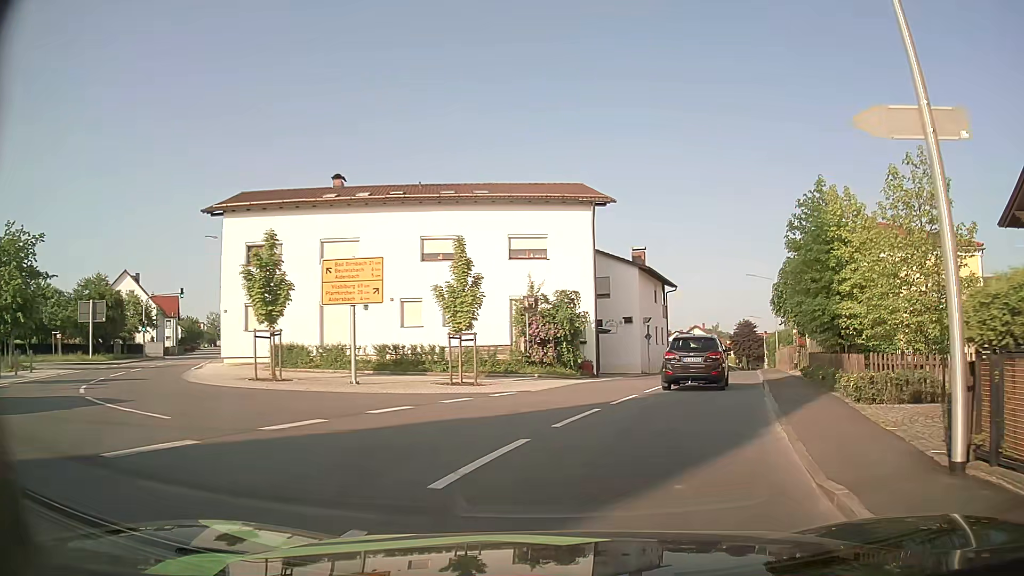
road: secondary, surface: asphalt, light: Day
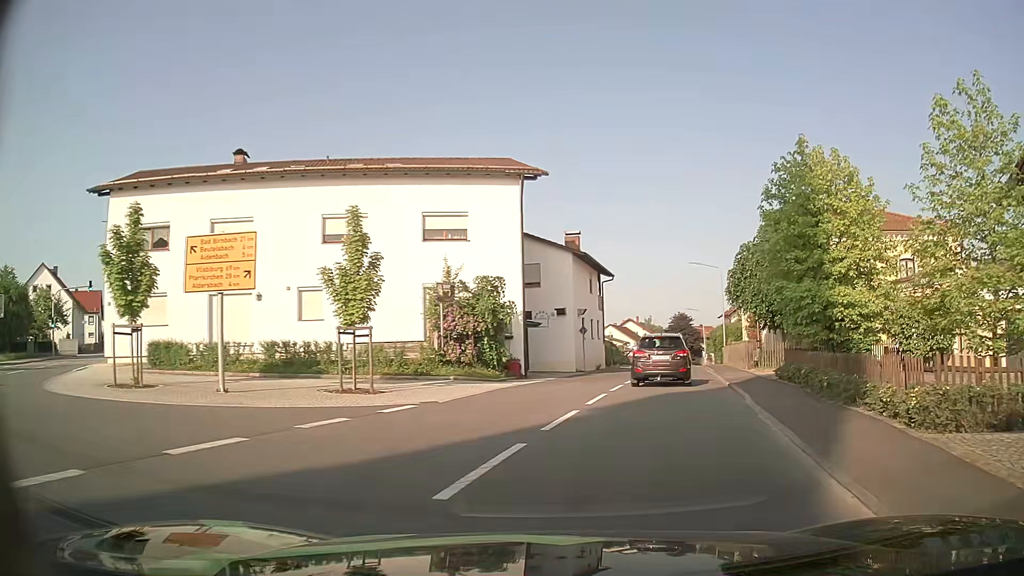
(+0.2, +4.7) m; +6°
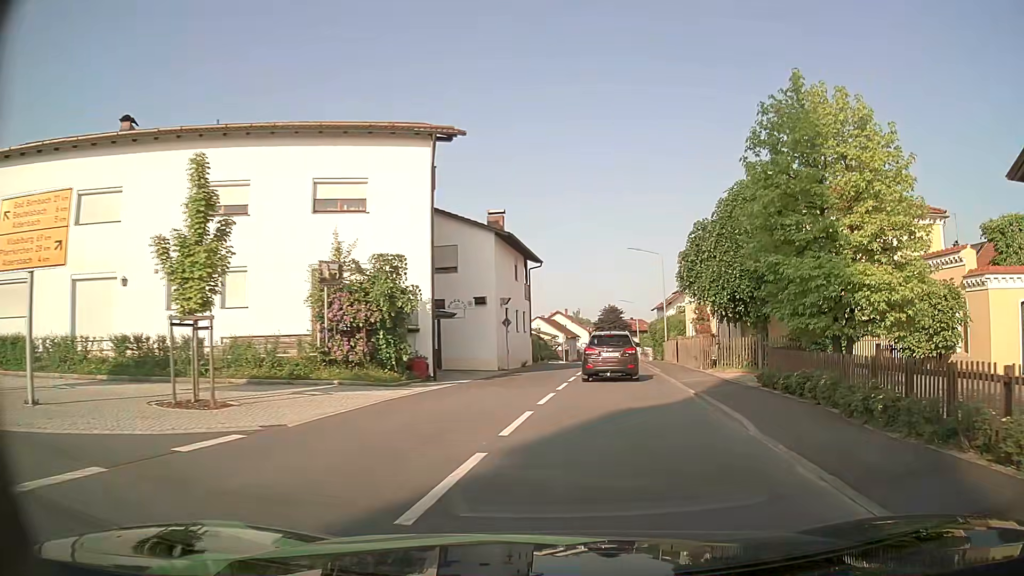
(+0.2, +4.9) m; +5°
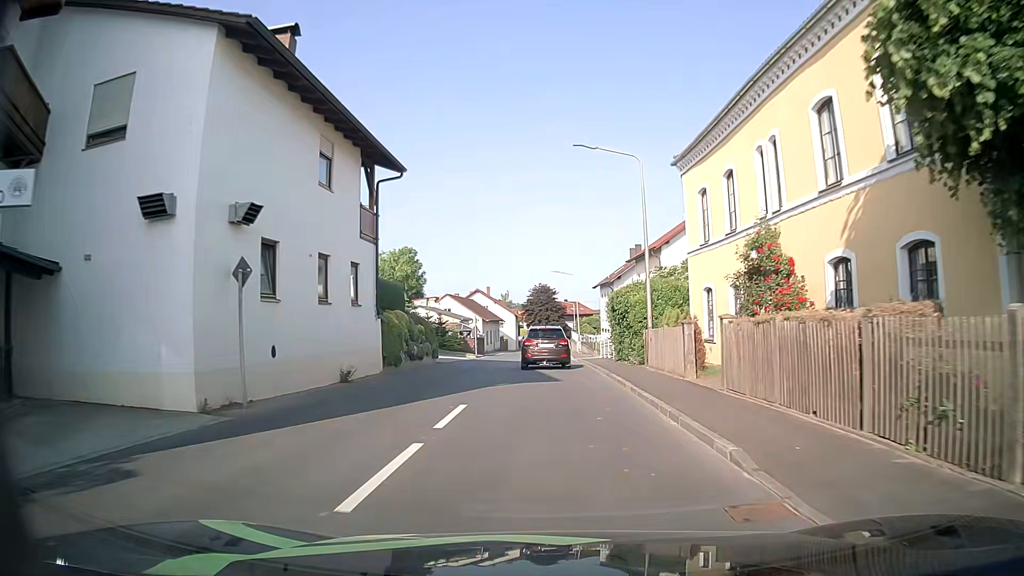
(+2.1, +22.6) m; +6°
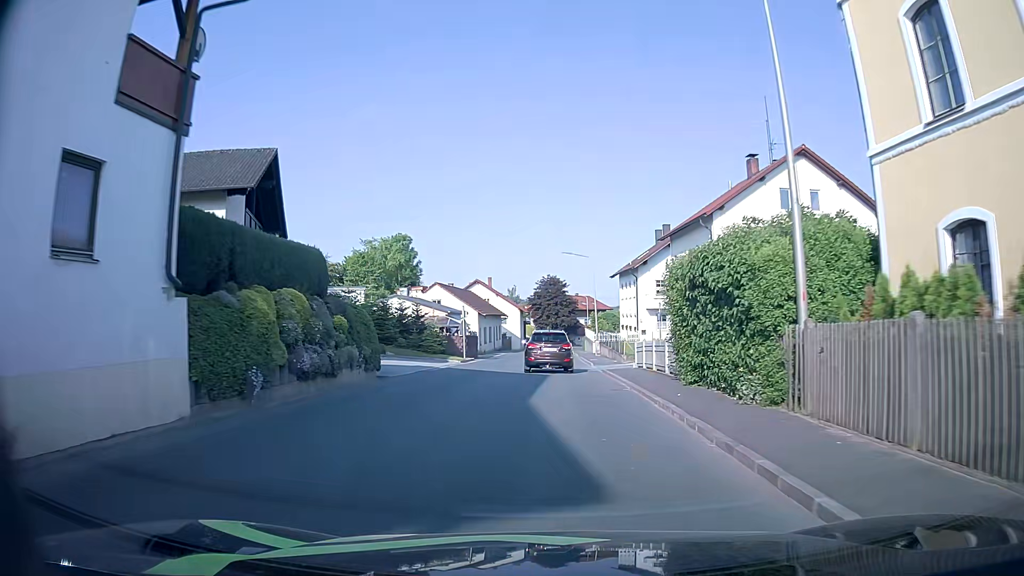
(-0.1, +13.3) m; -1°
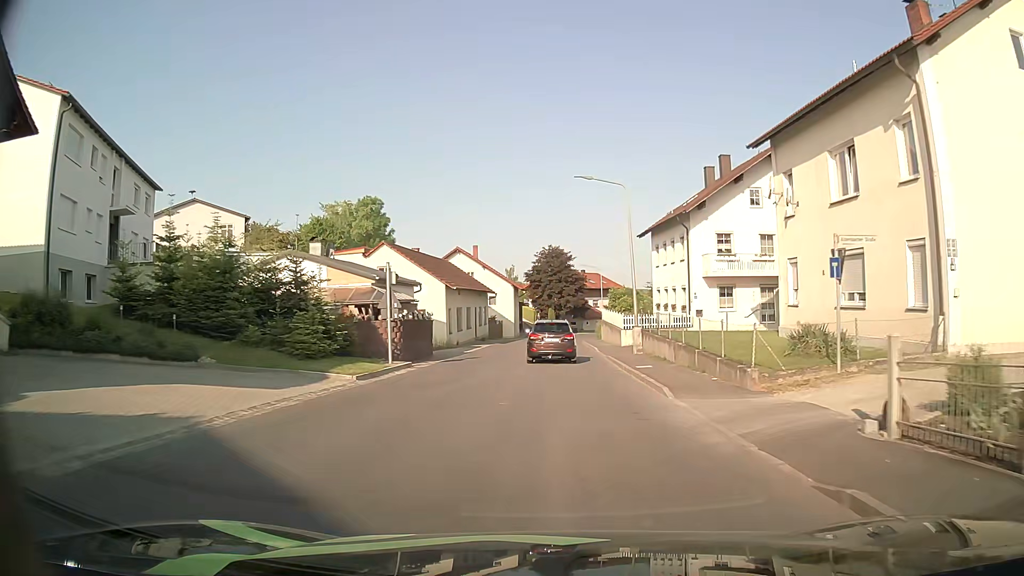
(+0.1, +21.5) m; 0°
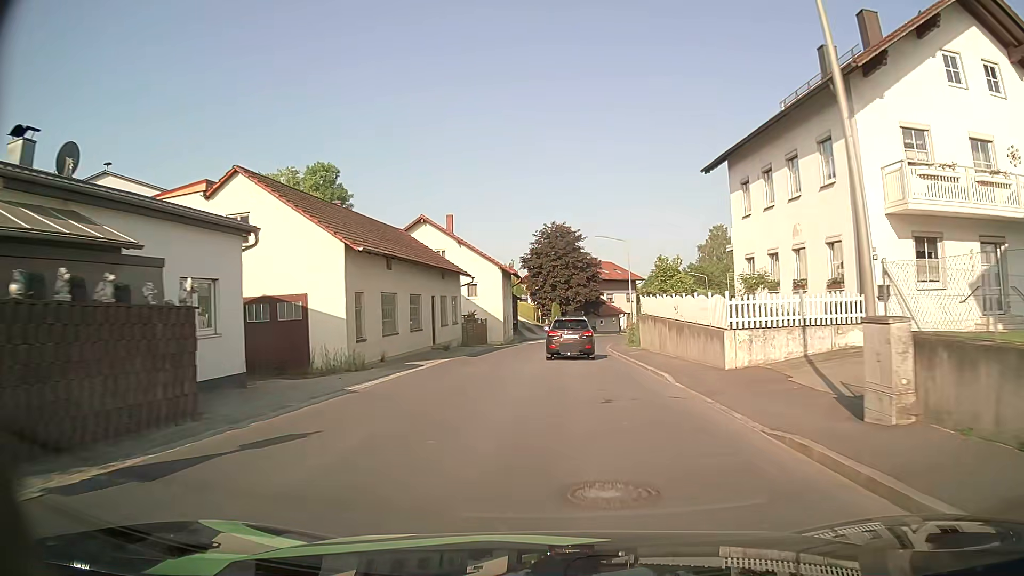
(0.0, +21.8) m; 0°
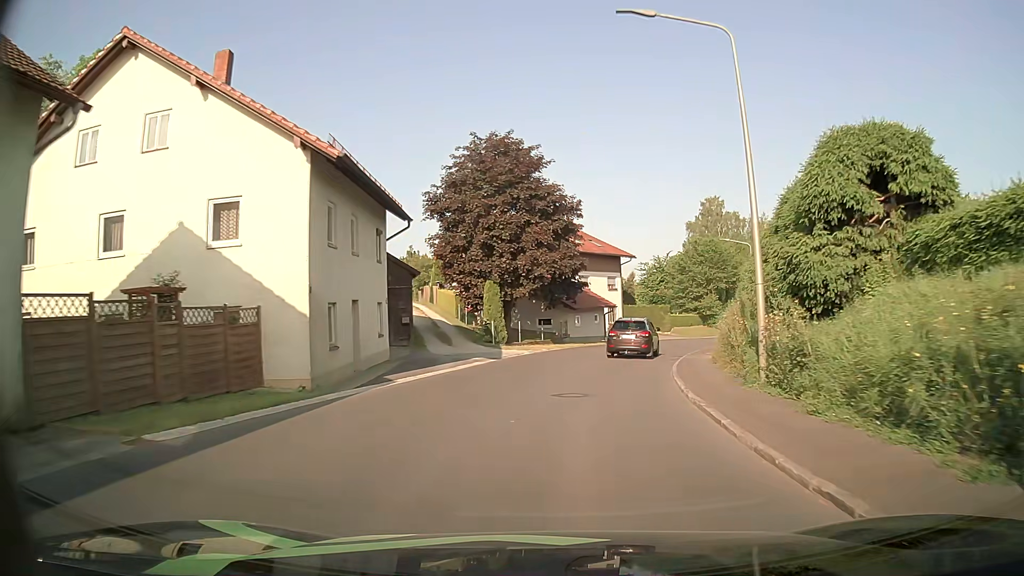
(+0.8, +35.5) m; +4°
(0, +10) (+2, +20) (+4, +30) (+7, +39) (+11, +48) (+15, +57) (+20, +66) (+25, +75) (+30, +83) (+36, +92) m
